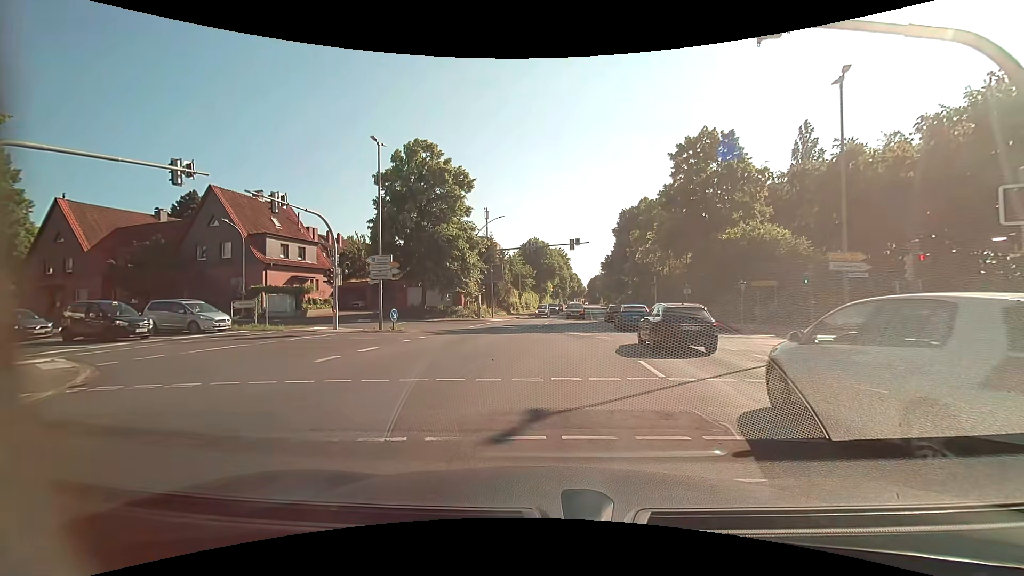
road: primary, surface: asphalt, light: Day
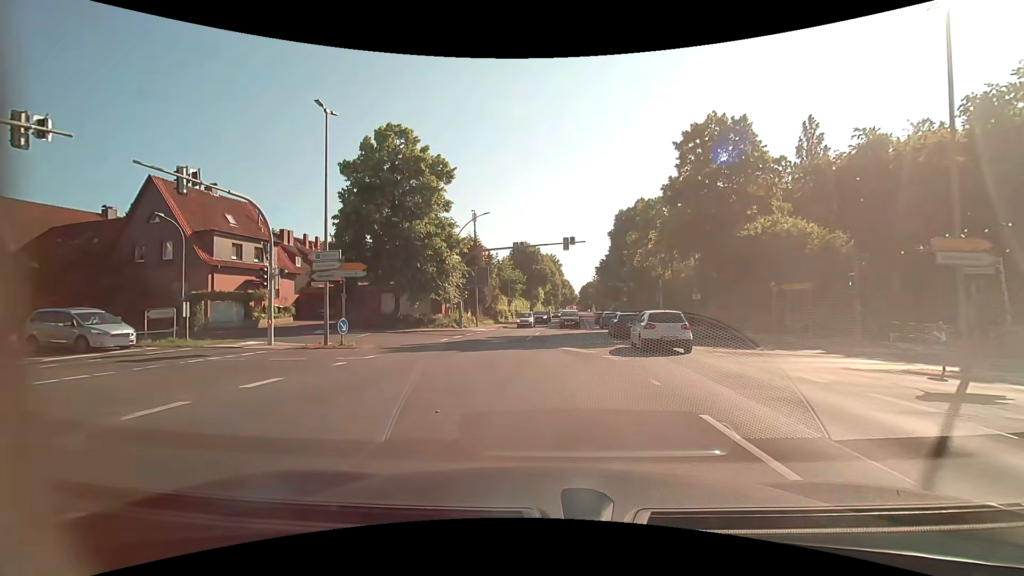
(+0.1, +5.9) m; +1°
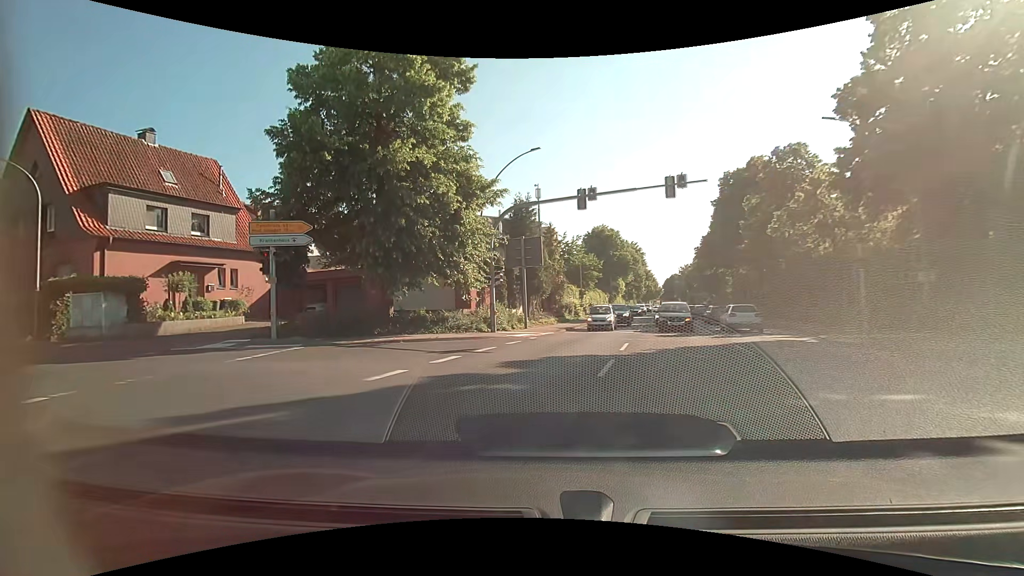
(-0.1, +16.3) m; -8°
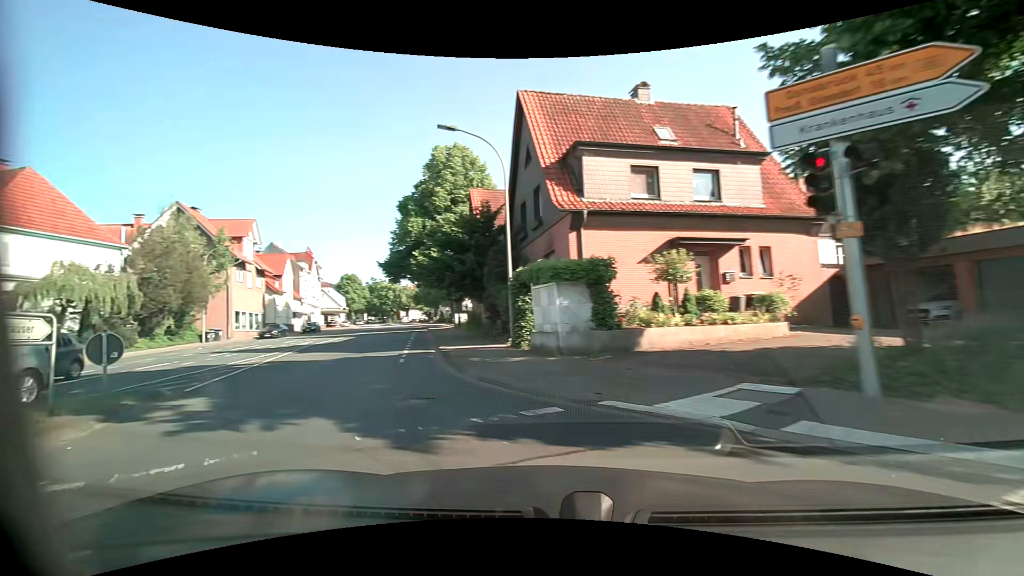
(-5.0, +11.9) m; -57°
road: unclassified
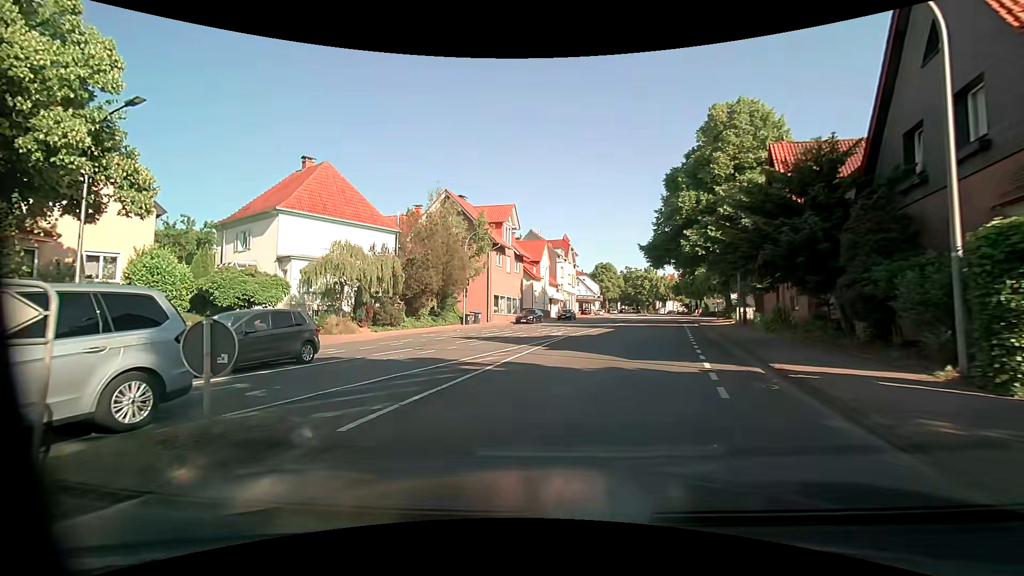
(-2.0, +6.2) m; -29°
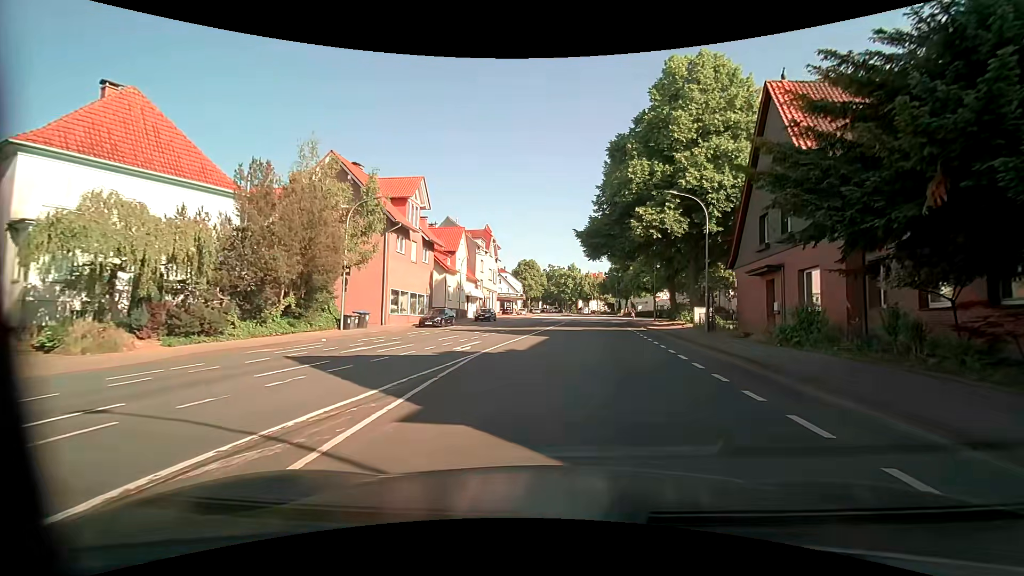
(+0.4, +10.3) m; +8°
